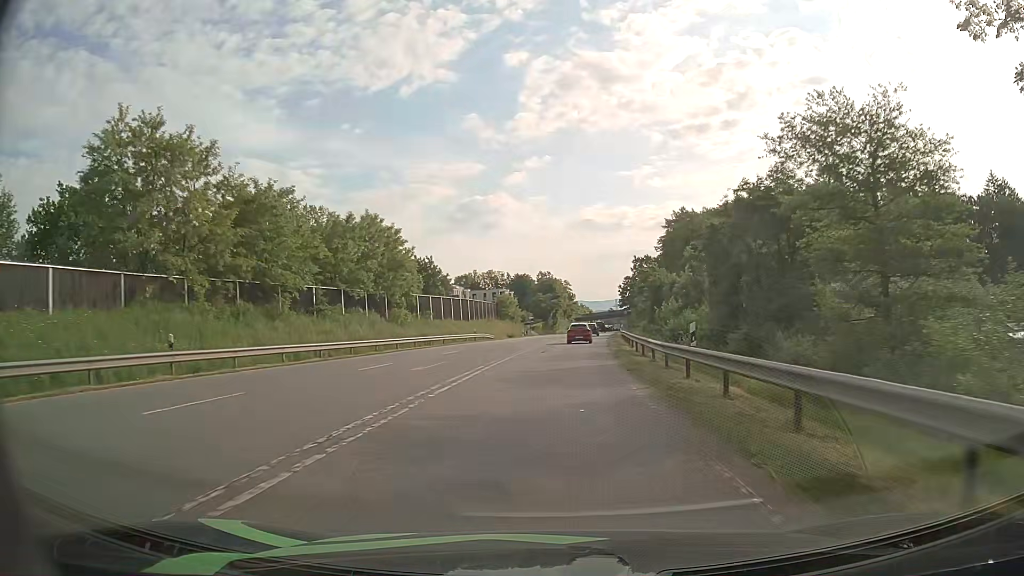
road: secondary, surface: asphalt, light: Day
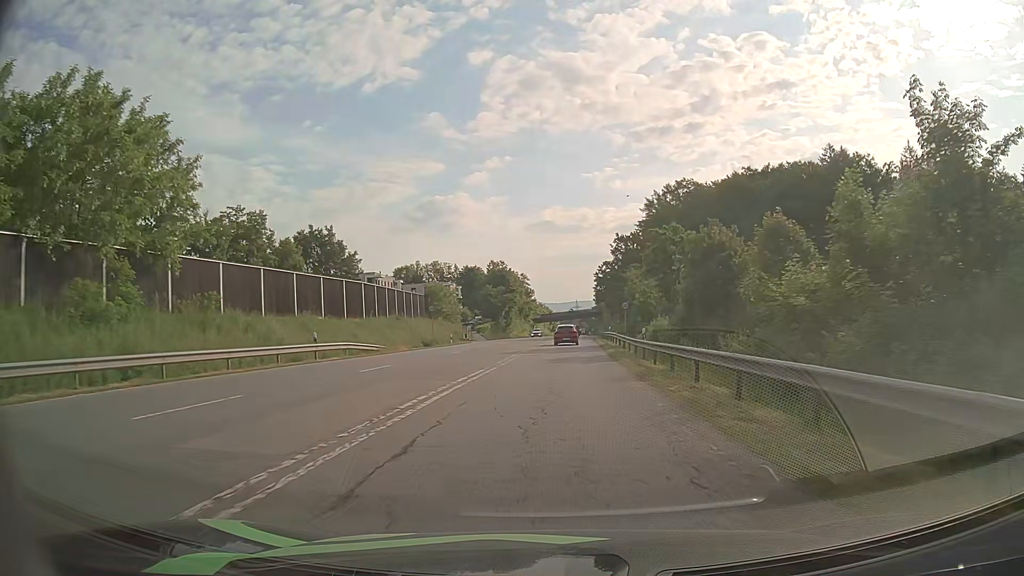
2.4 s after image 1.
(+1.3, +36.2) m; +4°
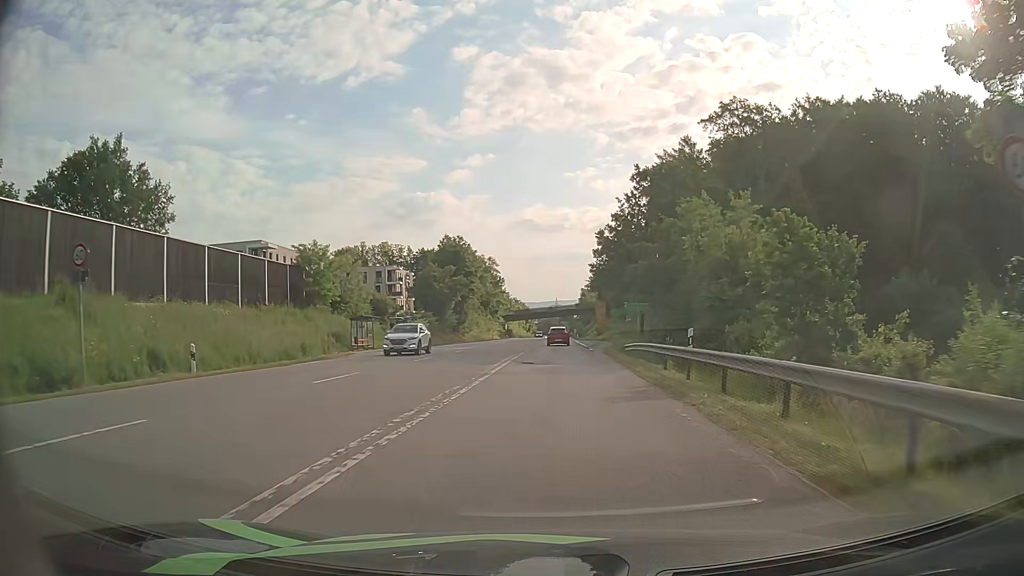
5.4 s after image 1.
(+1.1, +42.6) m; +2°
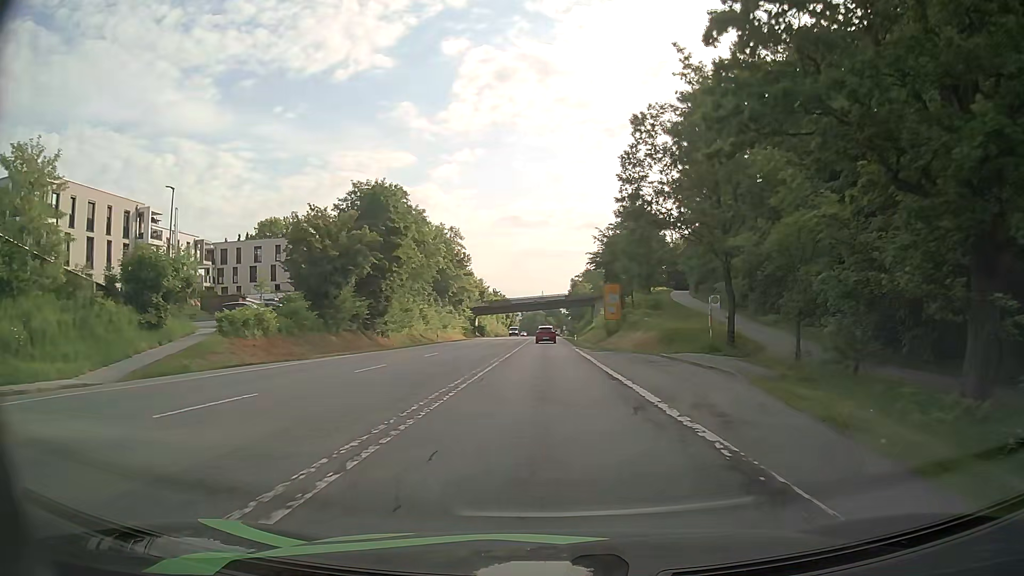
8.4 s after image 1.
(+0.7, +41.5) m; +1°
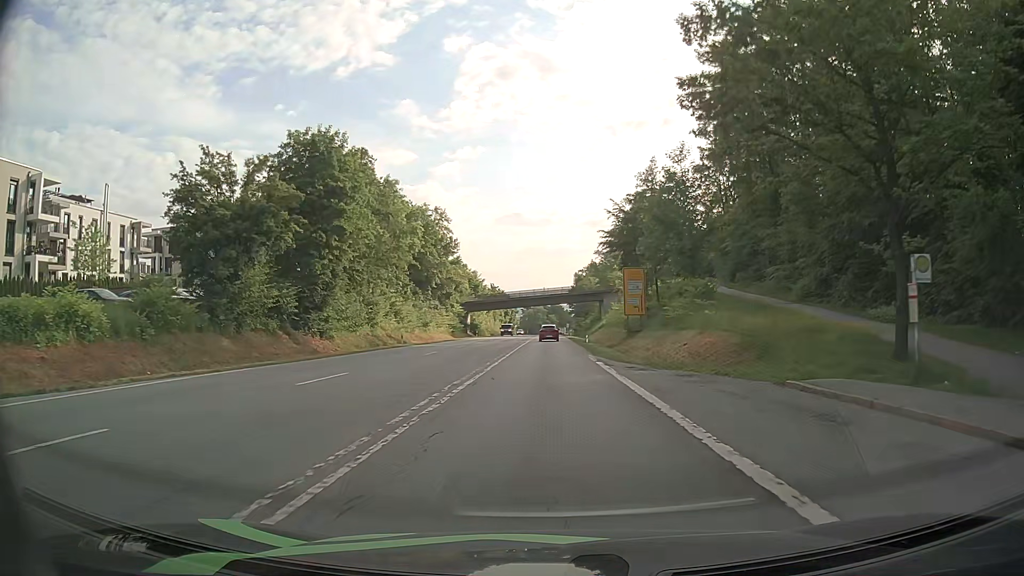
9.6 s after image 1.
(+0.1, +17.0) m; 0°
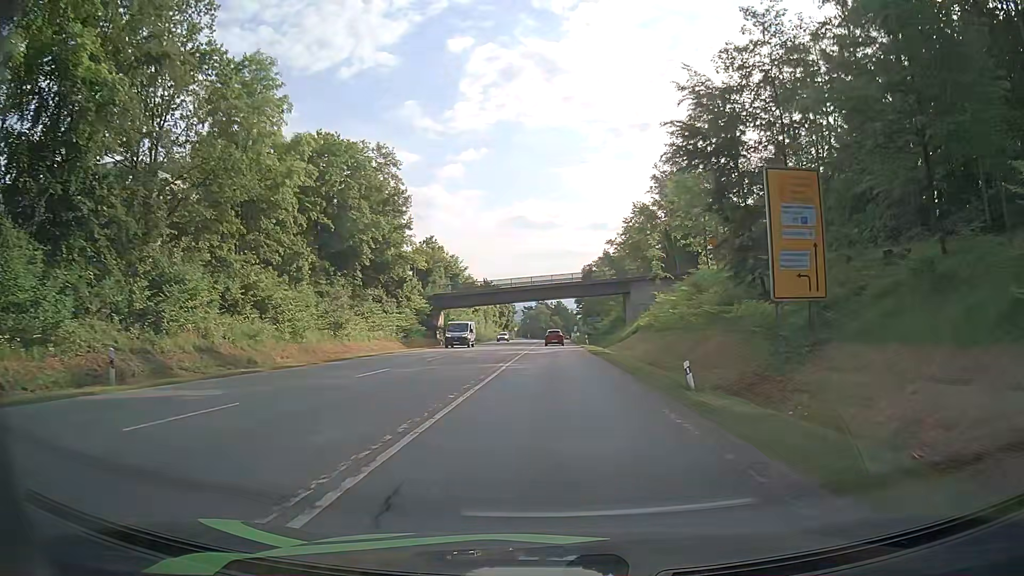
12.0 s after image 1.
(+0.2, +35.3) m; 0°
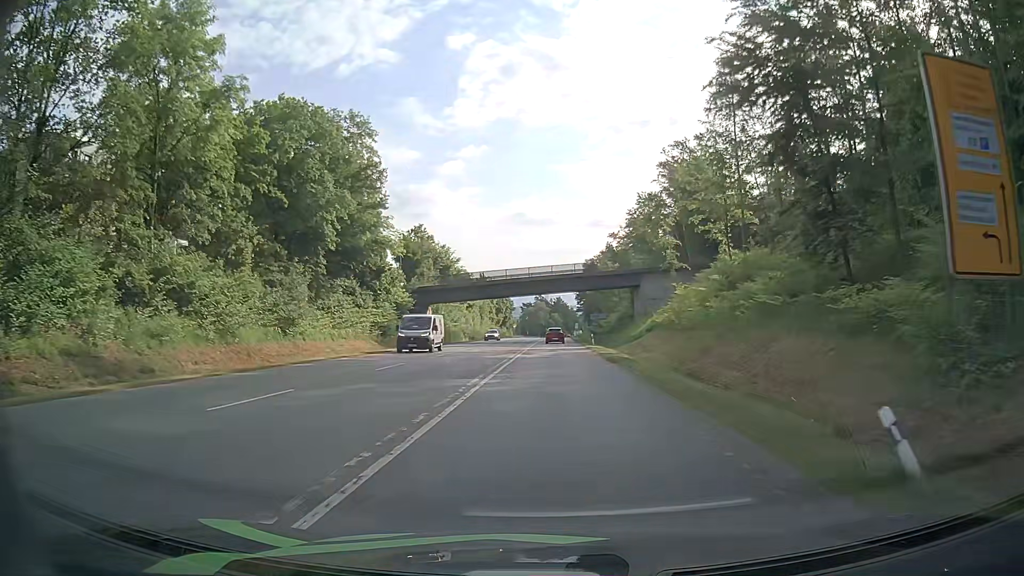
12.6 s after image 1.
(0.0, +9.1) m; 0°
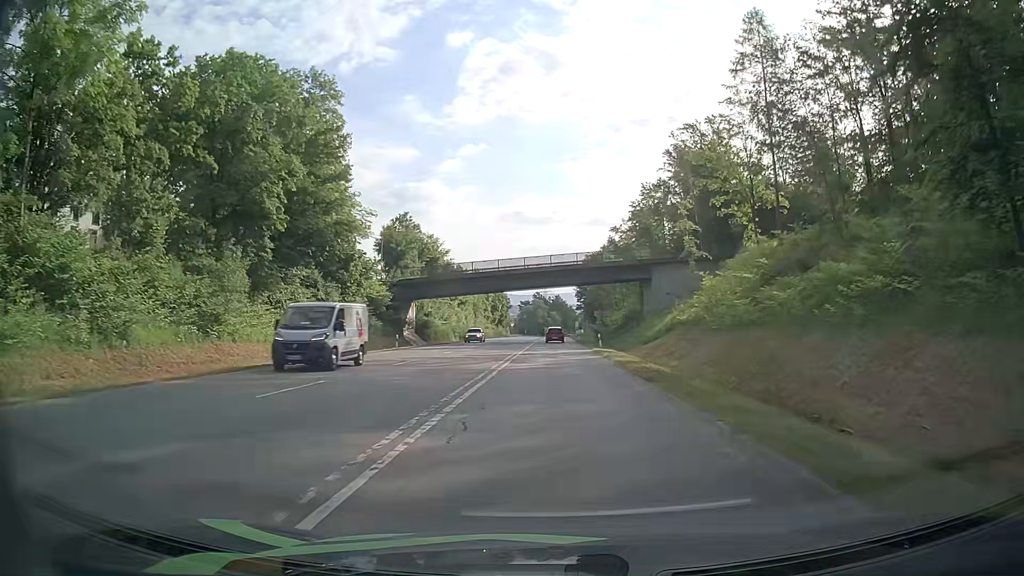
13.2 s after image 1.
(0.0, +9.2) m; +1°
(0, +10) (0, +20) (0, +30) (0, +40) (0, +50) (0, +60) (0, +70) (0, +80) (0, +90) (0, +100) m
